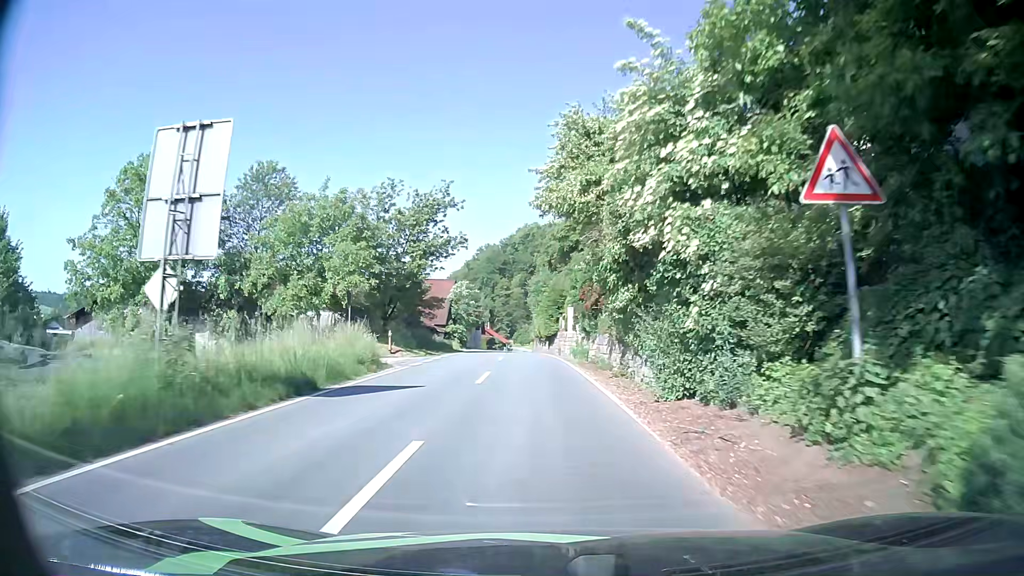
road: secondary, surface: asphalt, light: Day
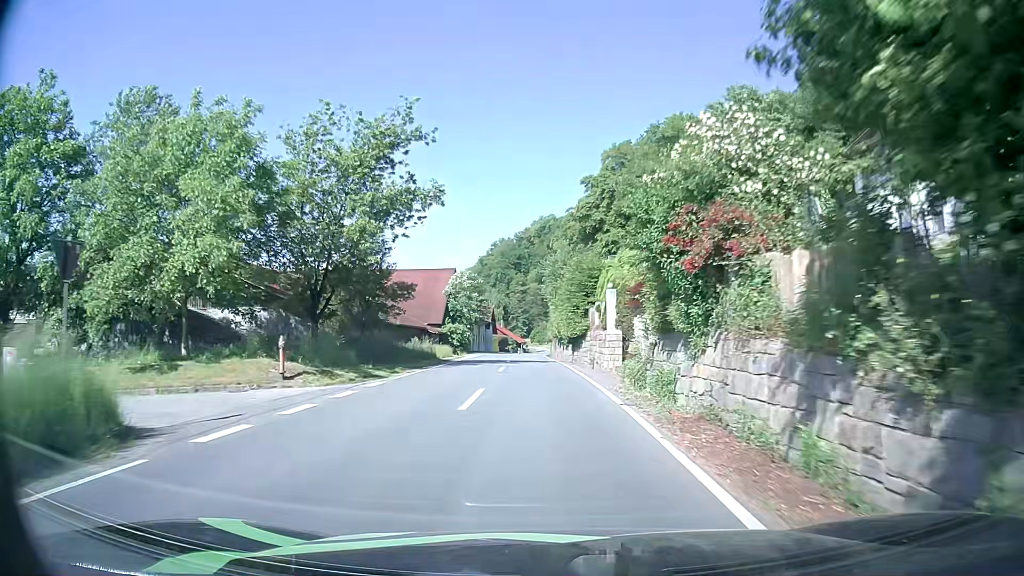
(-0.2, +16.6) m; -2°
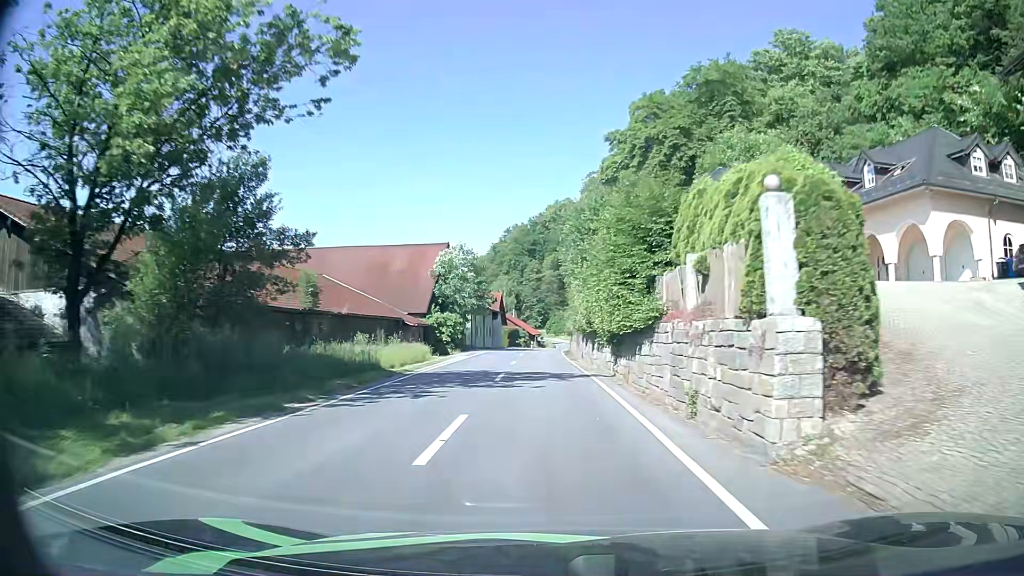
(-0.1, +16.5) m; -1°
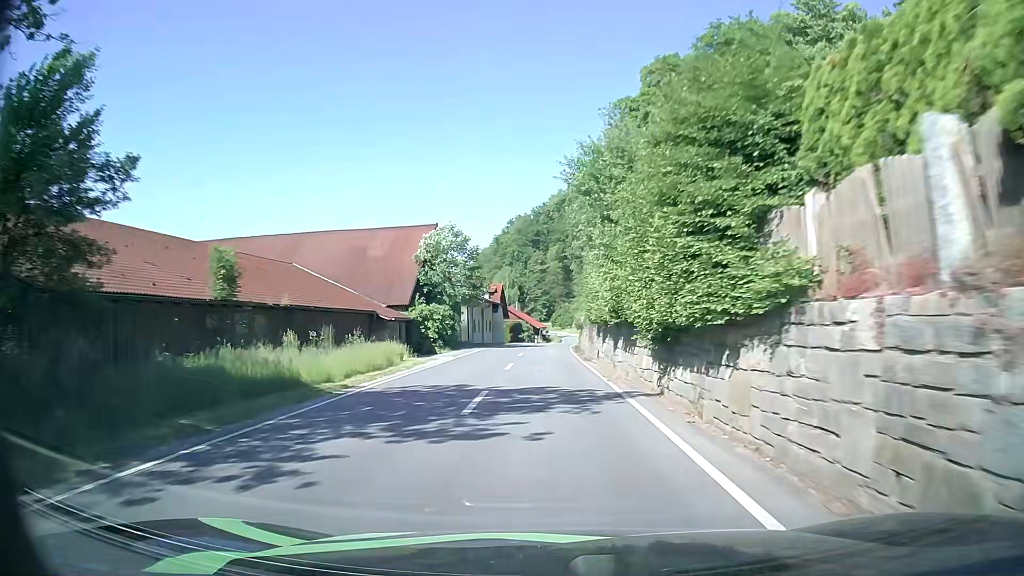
(0.0, +8.2) m; 0°
